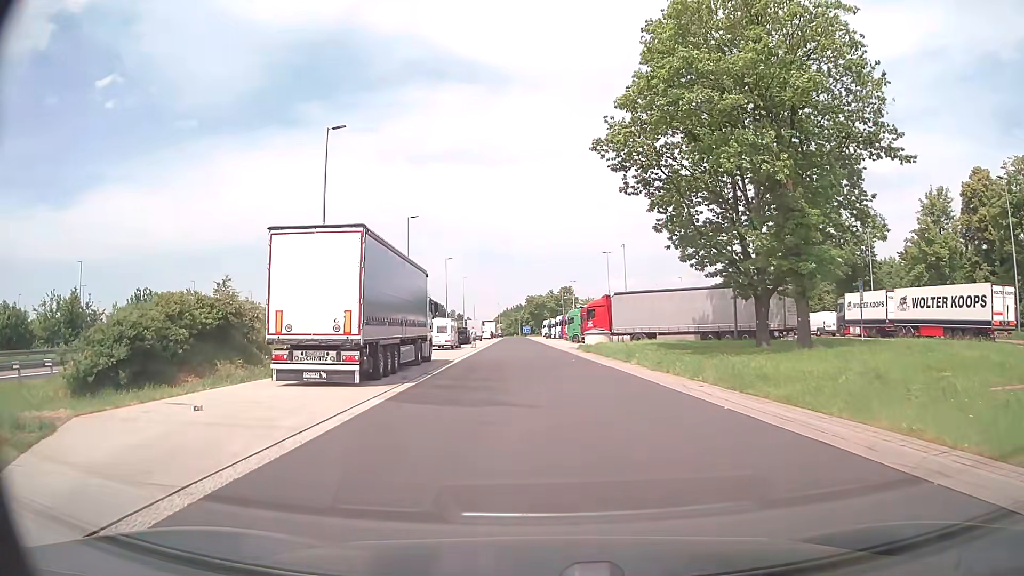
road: service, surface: asphalt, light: Day
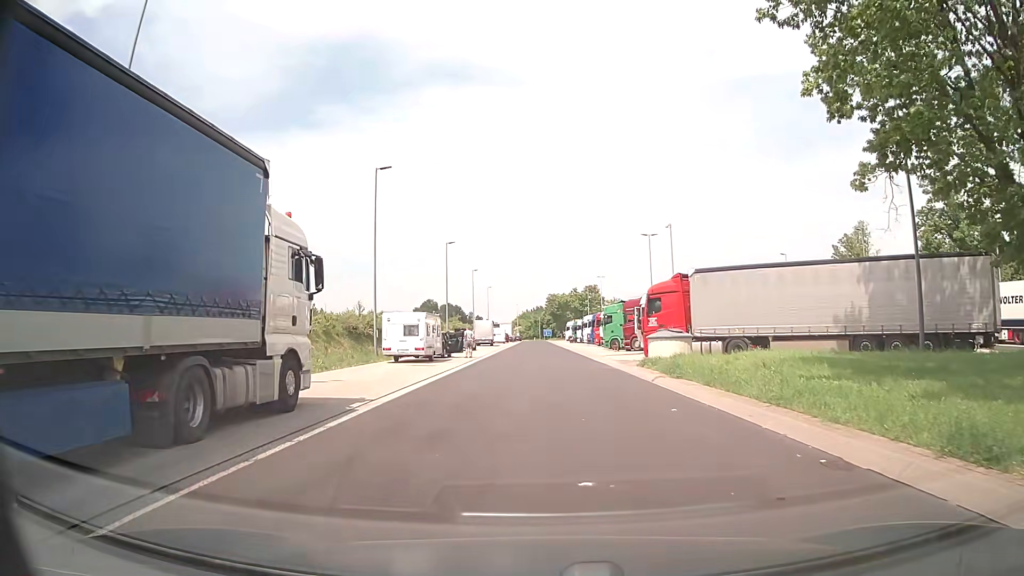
(-0.3, +20.1) m; -2°
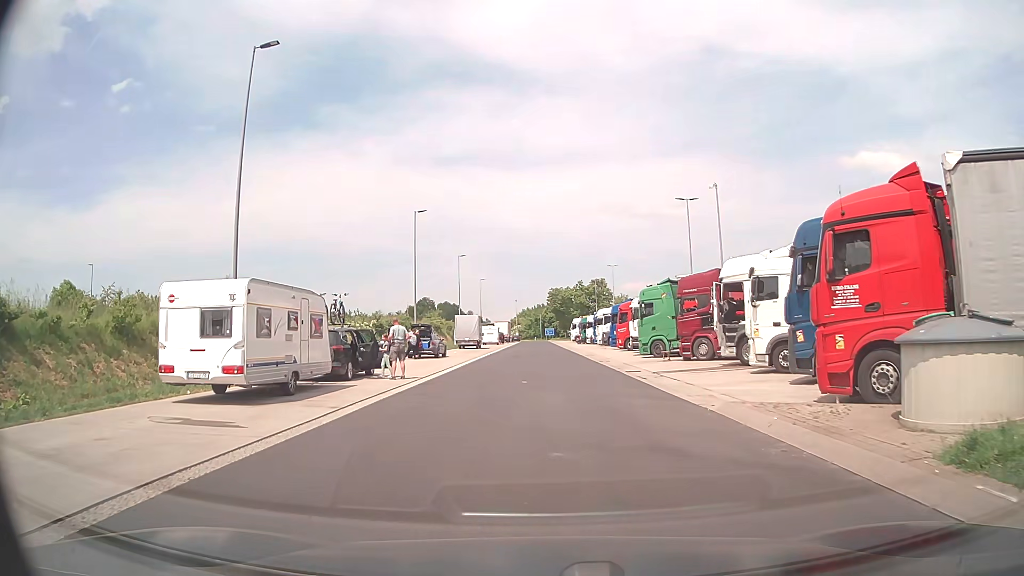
(+0.1, +20.1) m; +1°
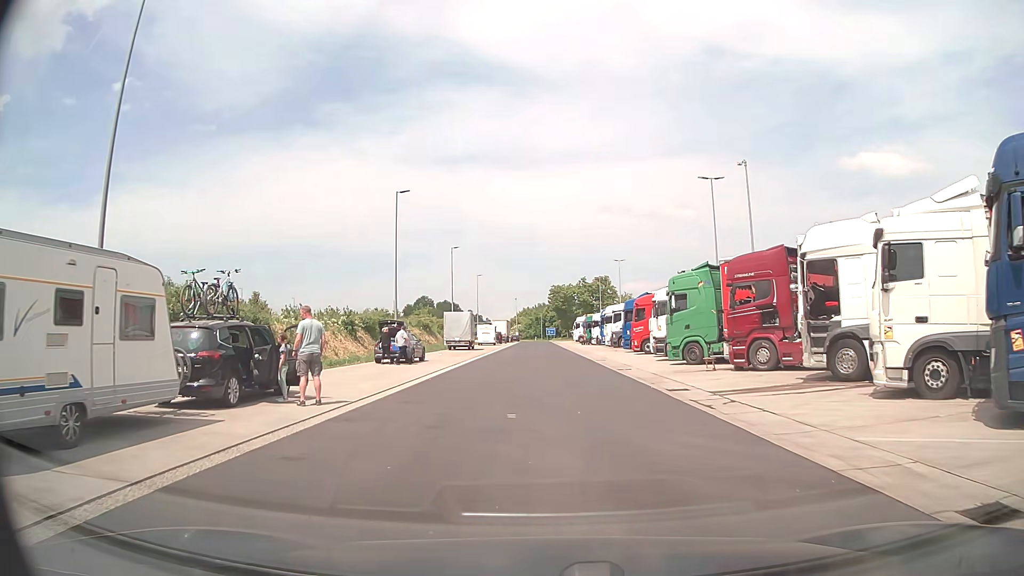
(-0.1, +8.1) m; 0°
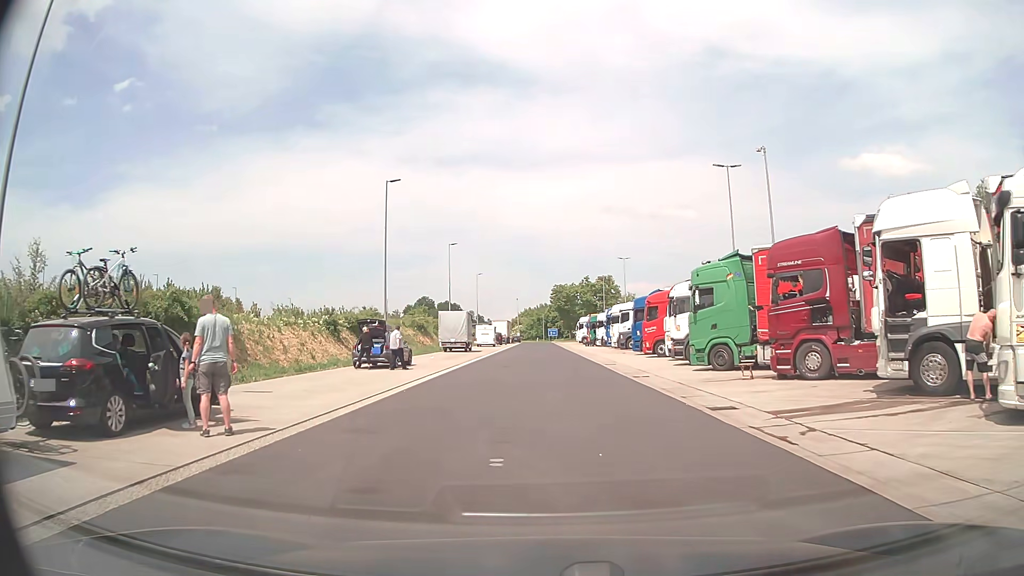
(0.0, +4.0) m; 0°
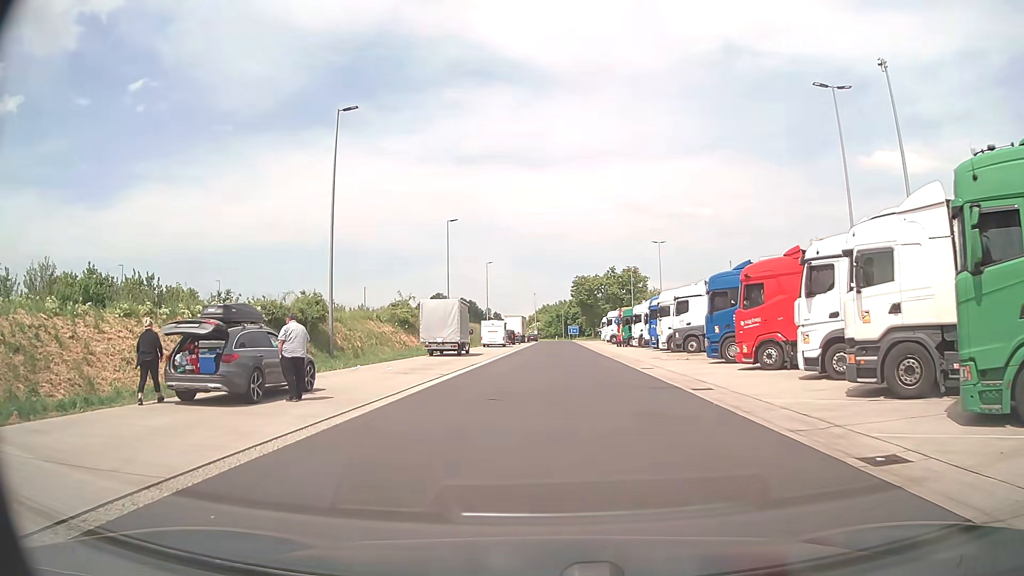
(-0.2, +15.5) m; -2°
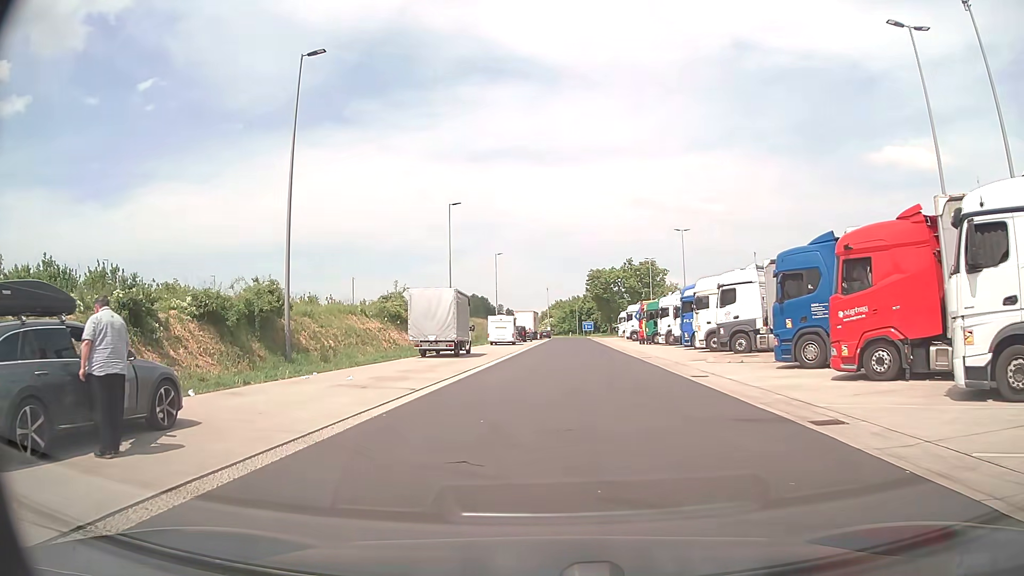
(0.0, +6.8) m; -1°
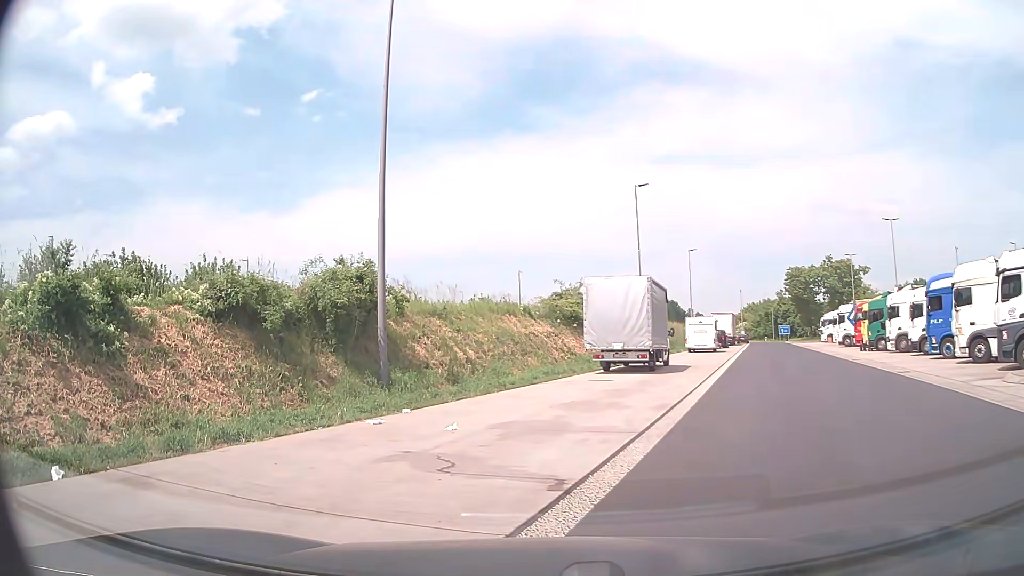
(-0.8, +9.0) m; -15°
